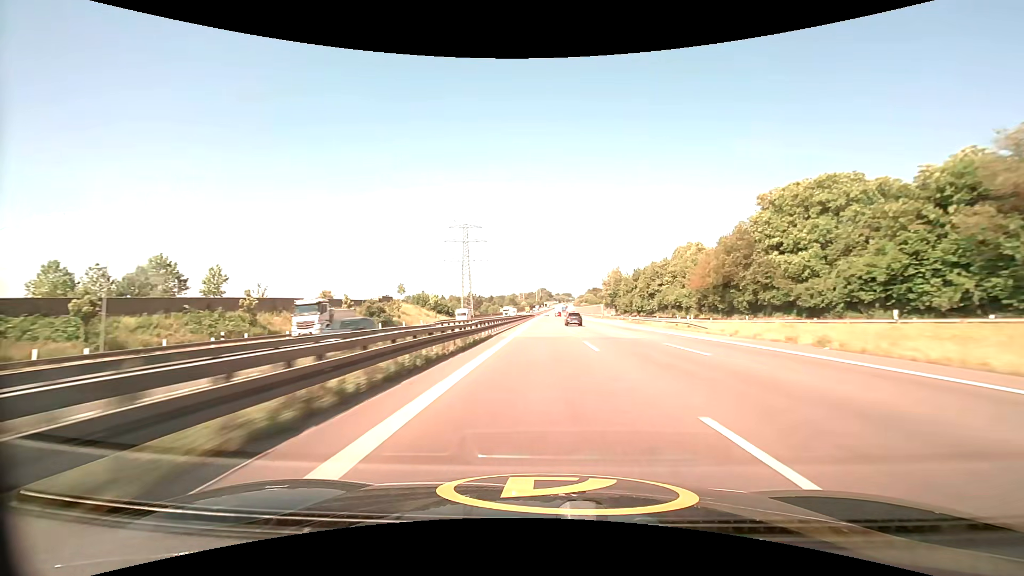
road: motorway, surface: asphalt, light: Day
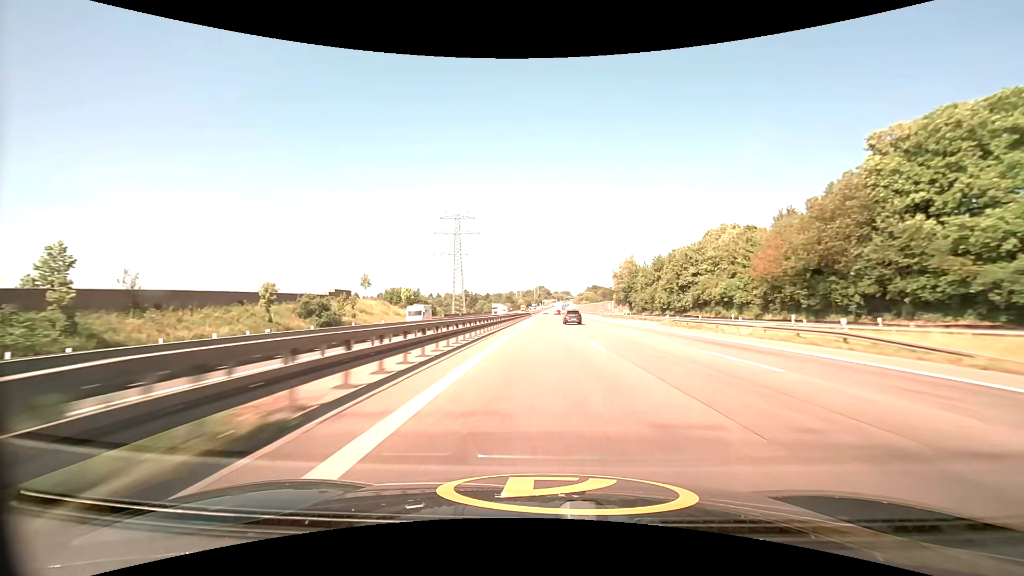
(+0.1, +23.8) m; 0°
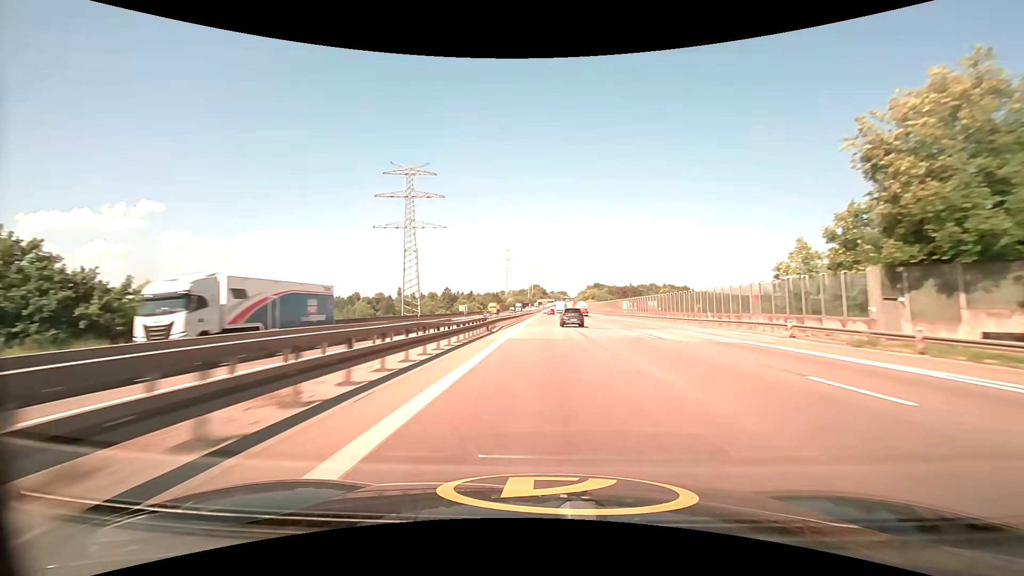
(+0.6, +93.1) m; +1°
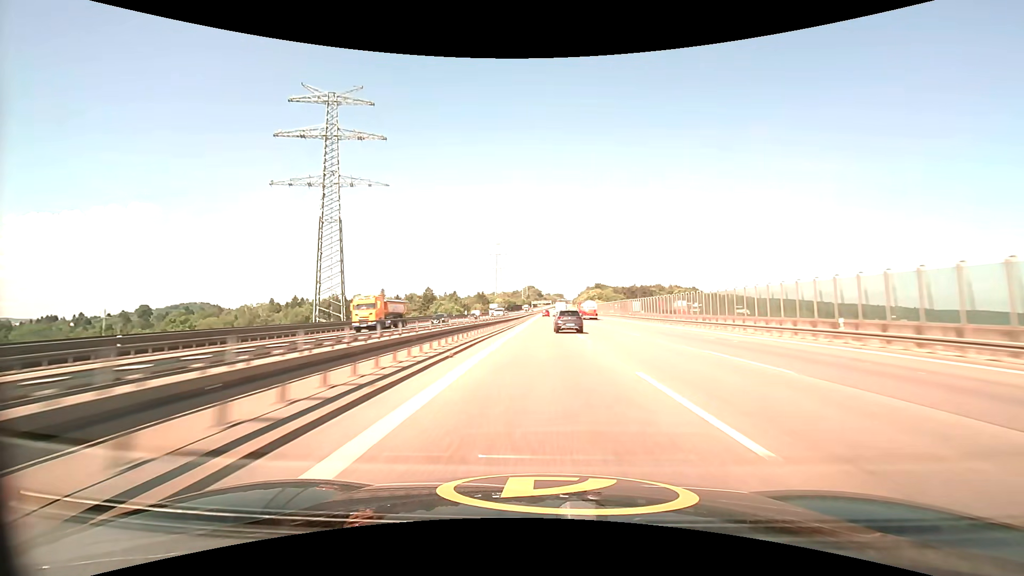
(+0.3, +66.9) m; +1°
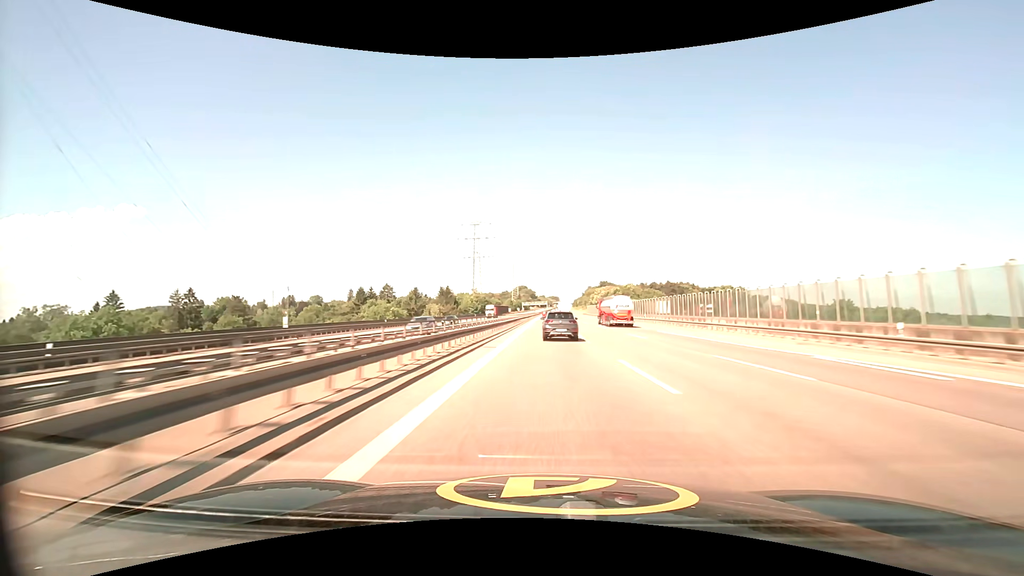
(+0.4, +107.5) m; +1°
(0, +10) (0, +20) (0, +30) (0, +40) (0, +50) (0, +60) (0, +70) (+1, +80) (+1, +90) (+1, +100) m
